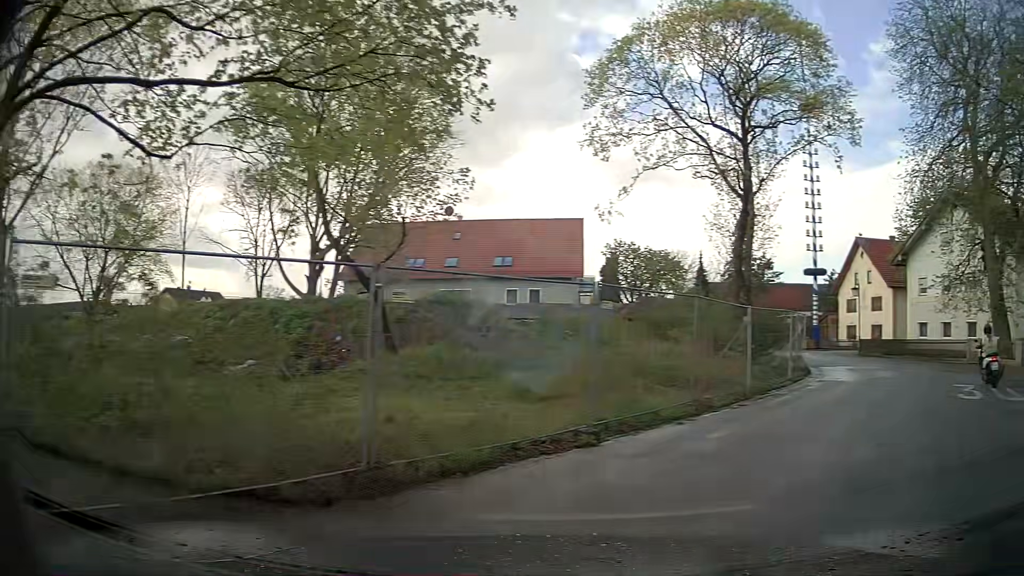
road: residential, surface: asphalt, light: Day
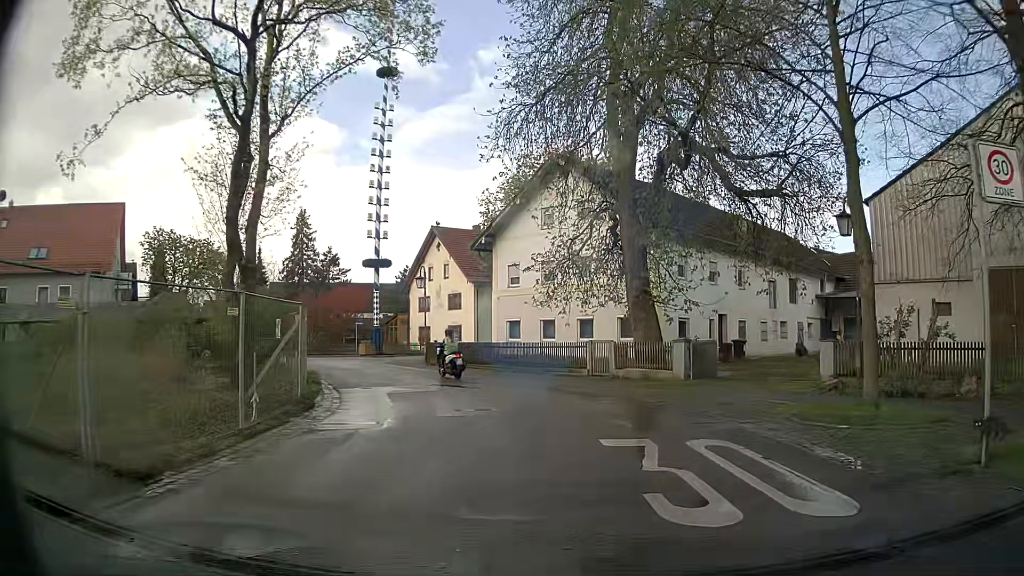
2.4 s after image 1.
(+4.3, +8.7) m; +38°
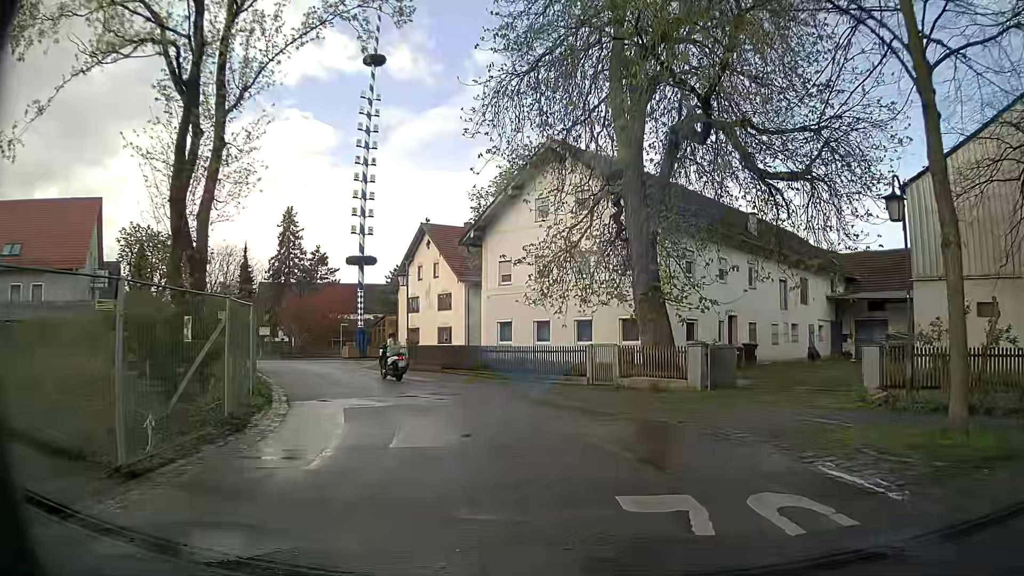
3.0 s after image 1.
(0.0, +2.9) m; 0°
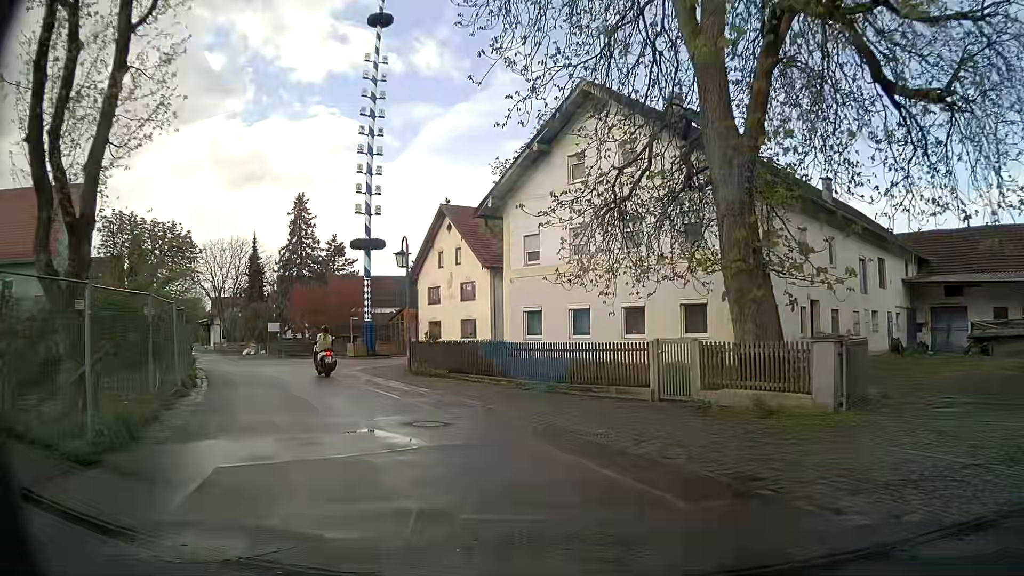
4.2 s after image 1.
(-0.1, +6.4) m; -3°
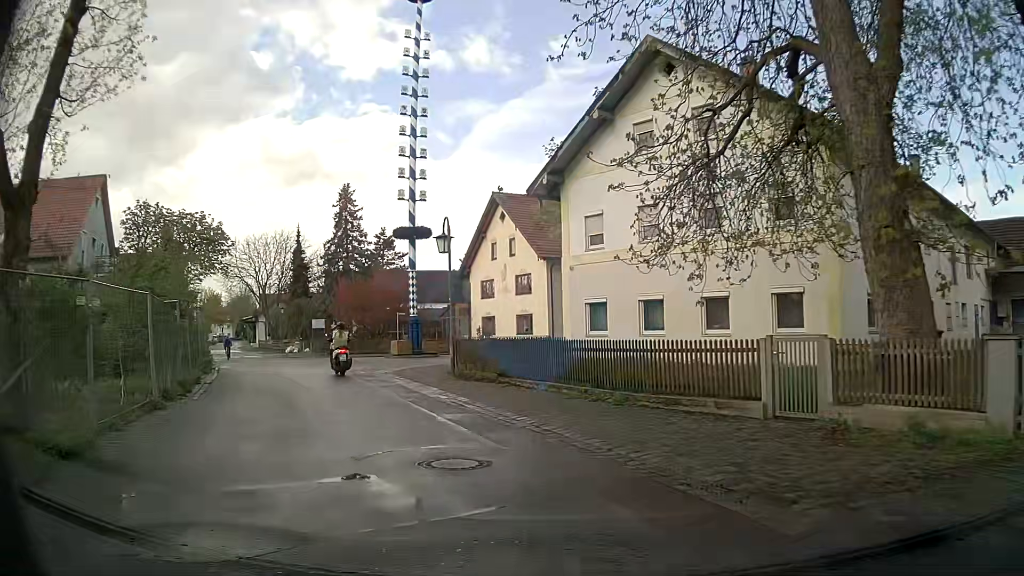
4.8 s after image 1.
(-0.1, +3.3) m; -4°
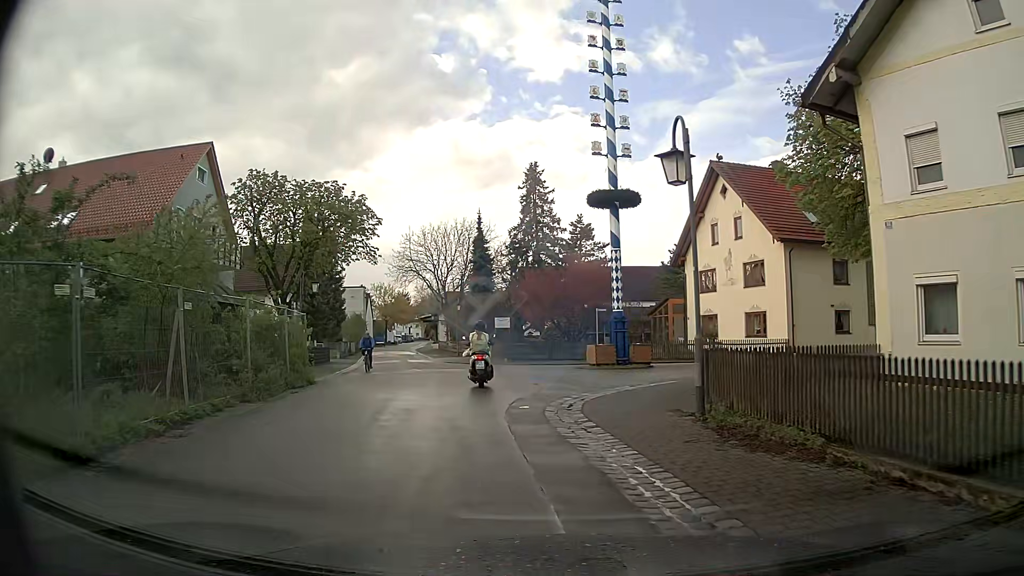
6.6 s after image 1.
(-1.5, +9.6) m; -17°
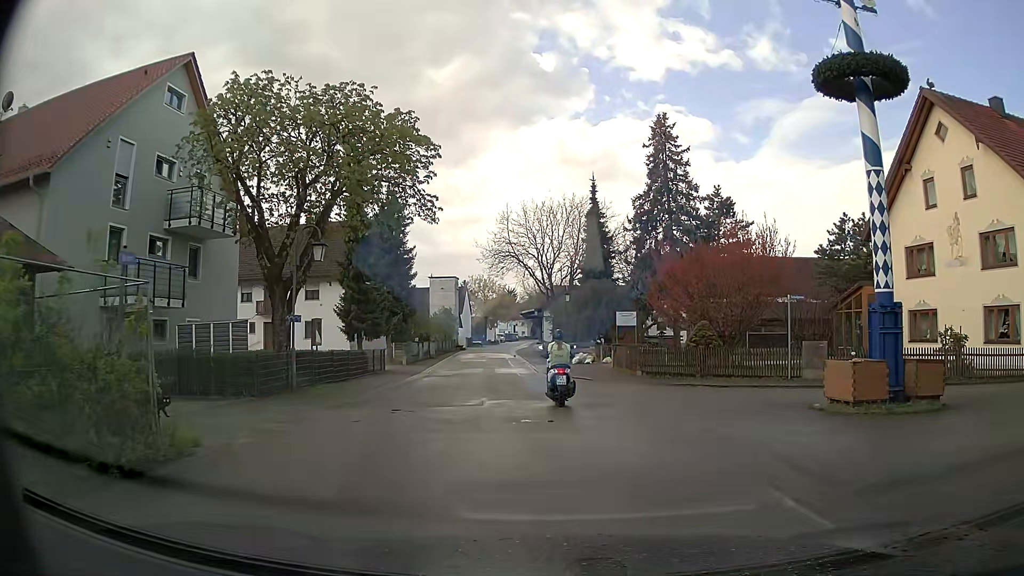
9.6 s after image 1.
(-1.6, +13.6) m; -9°
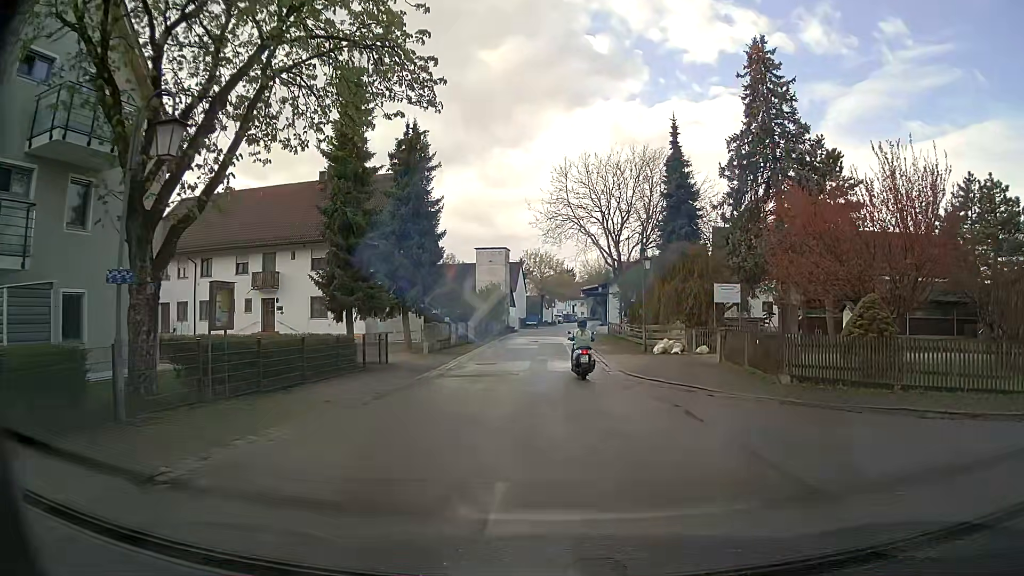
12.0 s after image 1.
(-0.6, +10.9) m; -6°
(0, +10) (0, +20) (0, +30) (+1, +40) (+1, +50) (+1, +60) (+2, +70) (+3, +80) (+4, +90) (+4, +100) m
